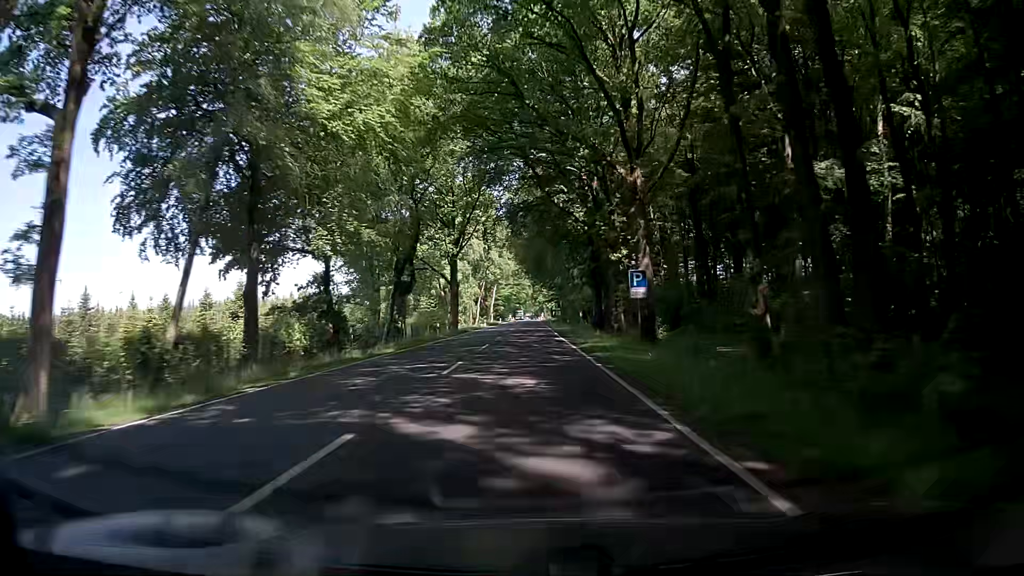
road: primary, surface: asphalt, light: Day
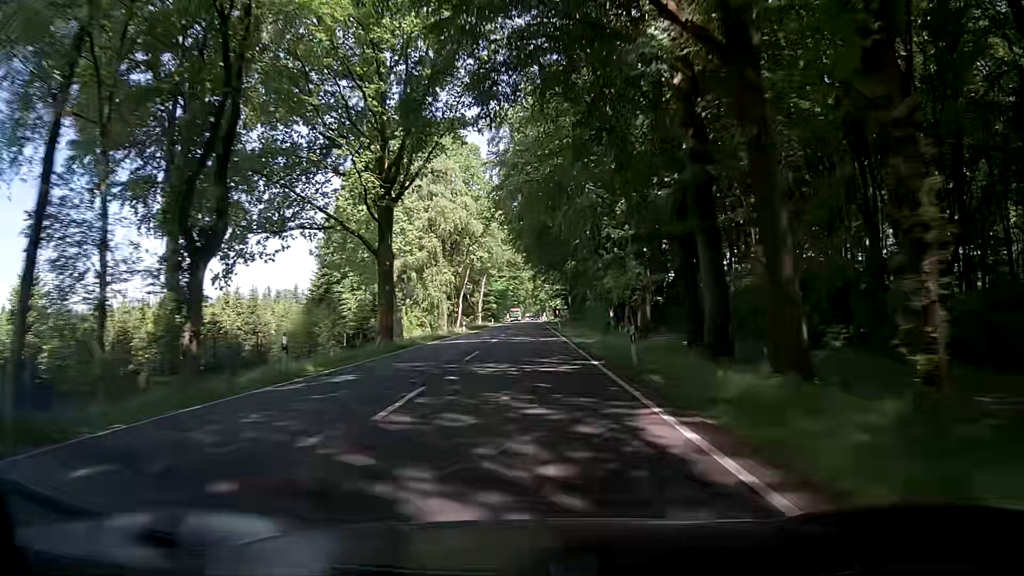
(-0.6, +31.6) m; 0°
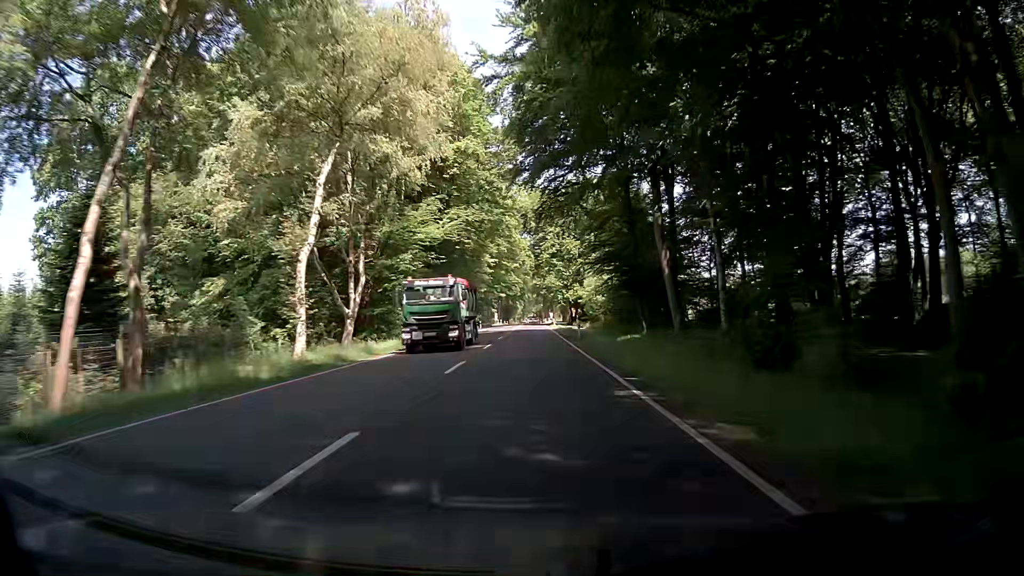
(-0.6, +79.1) m; -1°
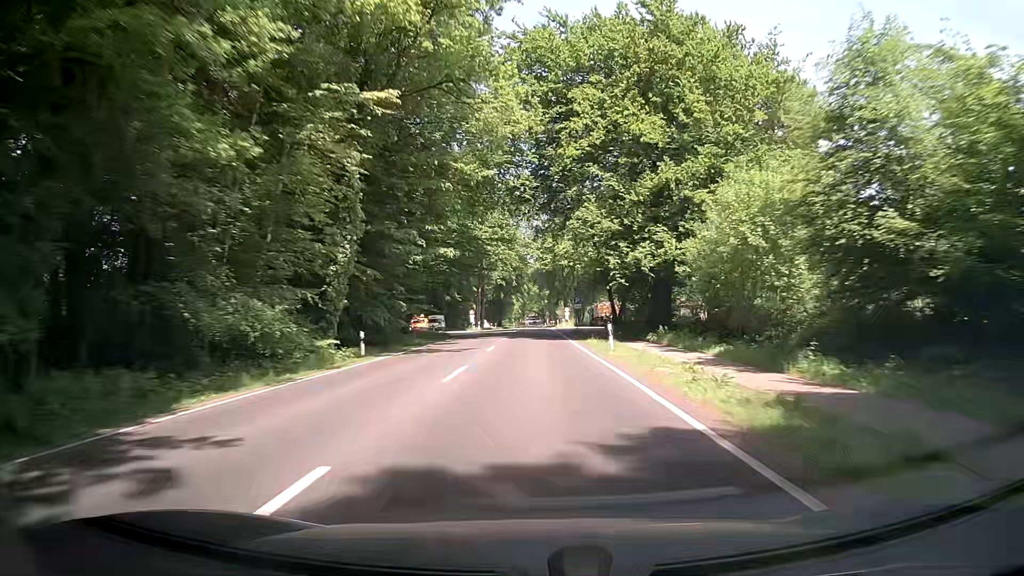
(+0.2, +63.3) m; 0°
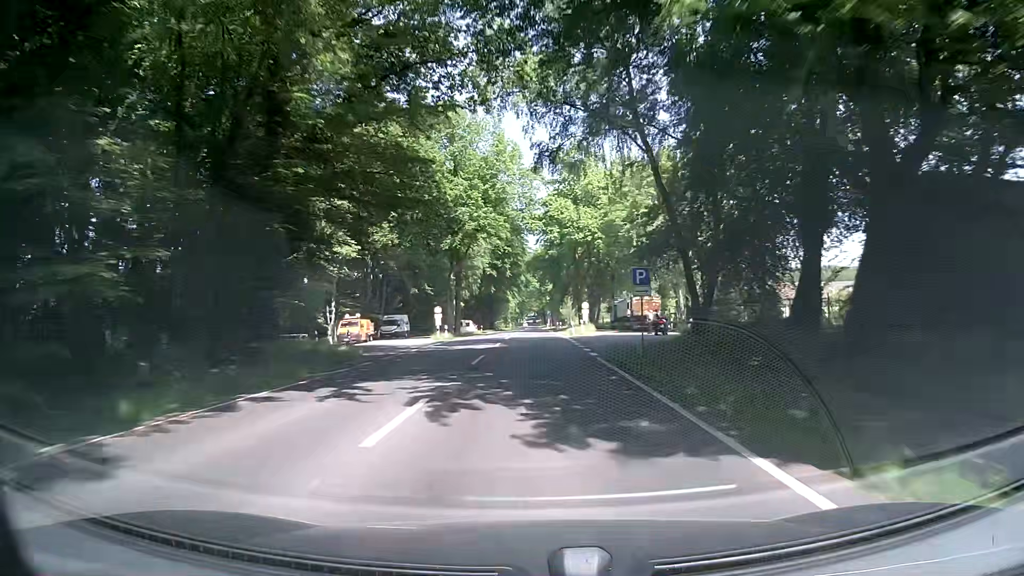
(-0.1, +31.7) m; -1°
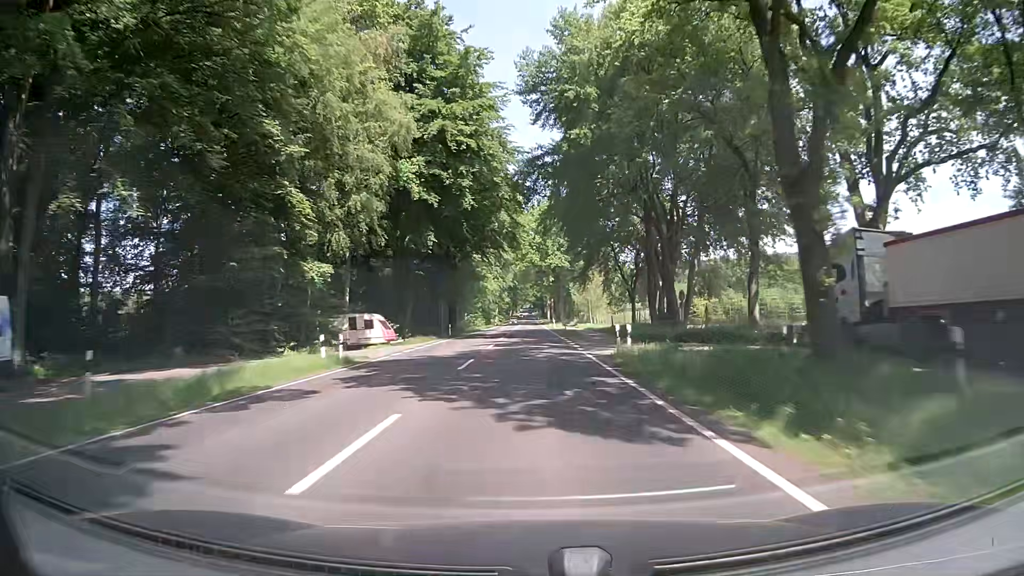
(+0.6, +63.4) m; +1°
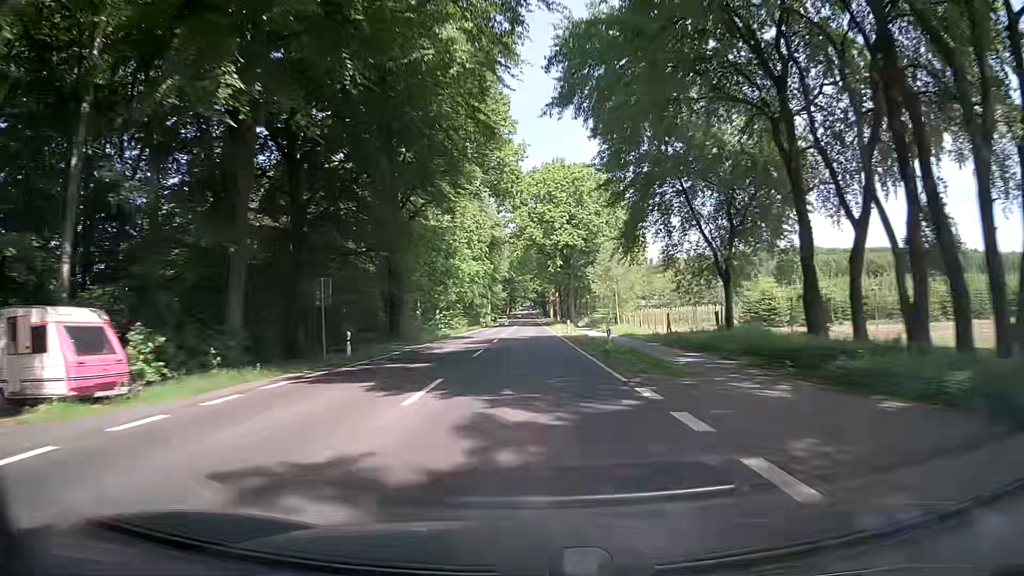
(0.0, +31.8) m; 0°
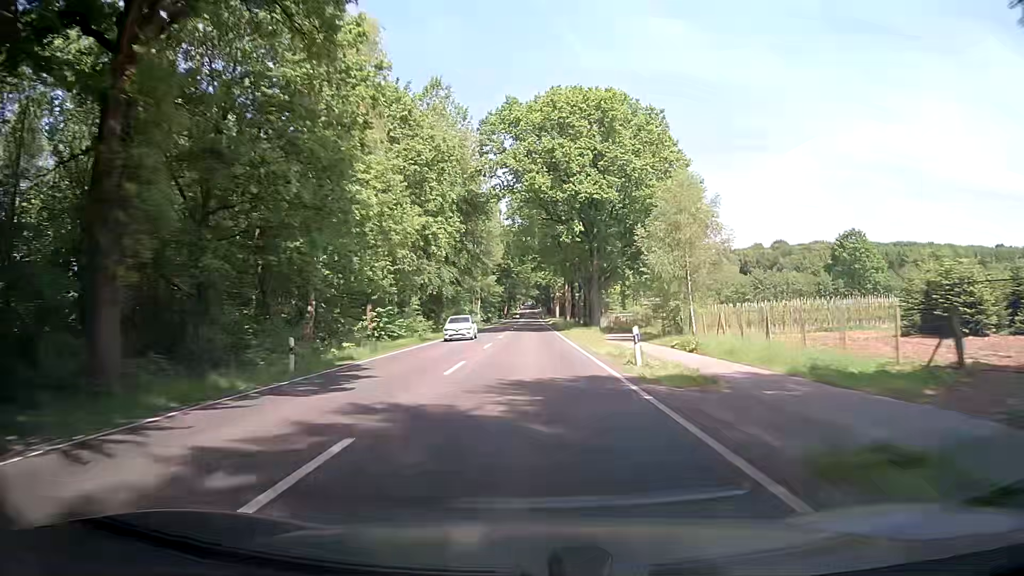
(+0.2, +31.8) m; 0°
(0, +10) (0, +20) (0, +30) (0, +40) (0, +50) (0, +60) (0, +70) (0, +80) (0, +90) (0, +100) m
